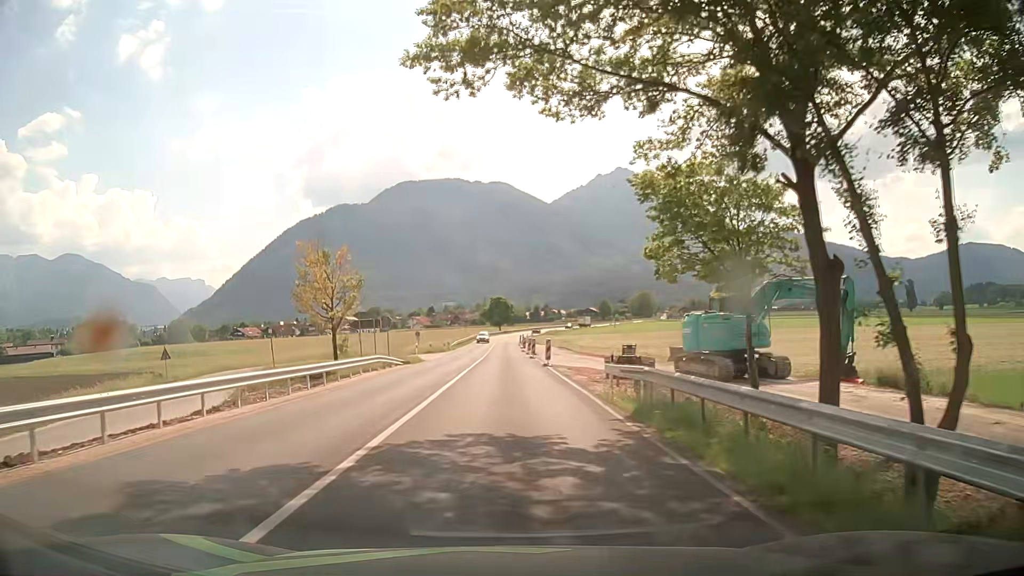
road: primary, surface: asphalt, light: Day
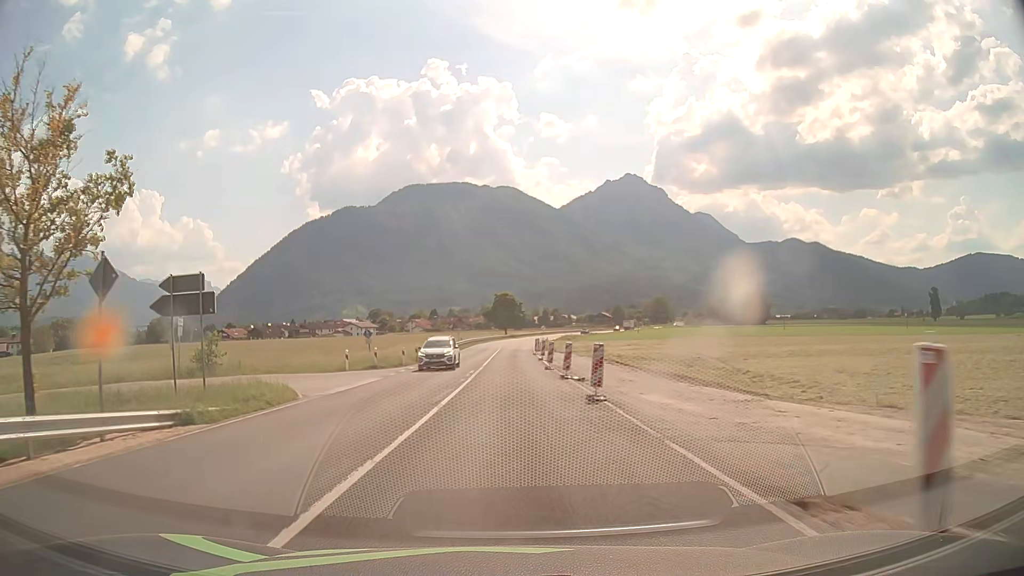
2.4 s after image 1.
(+0.2, +30.4) m; 0°
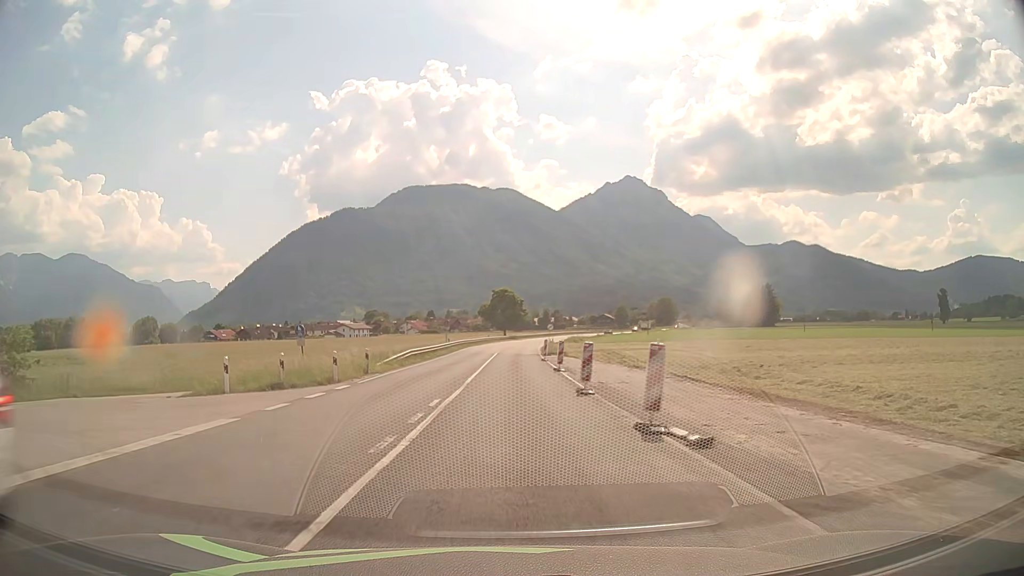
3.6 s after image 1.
(+0.1, +15.2) m; 0°
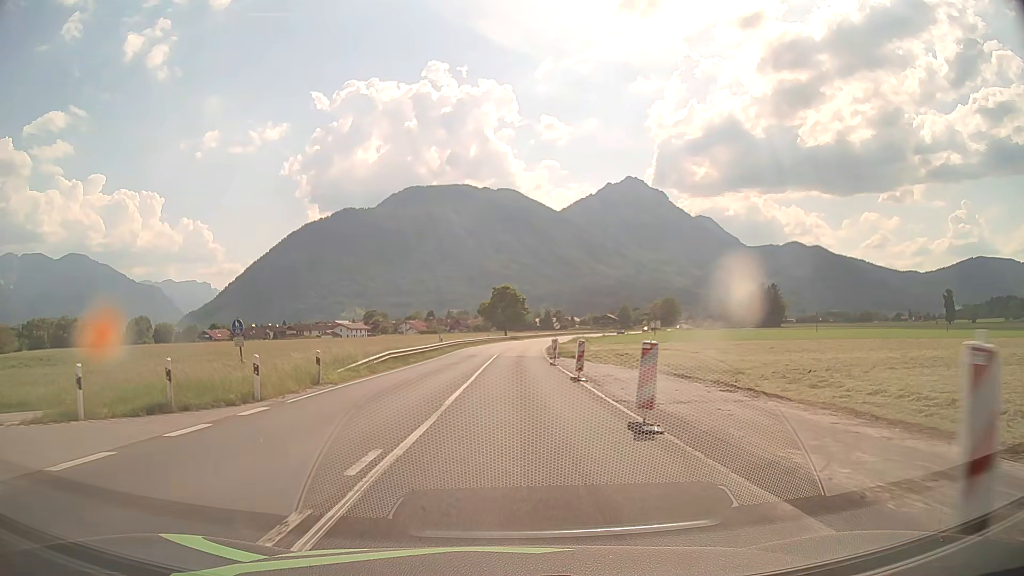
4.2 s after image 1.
(0.0, +7.6) m; 0°
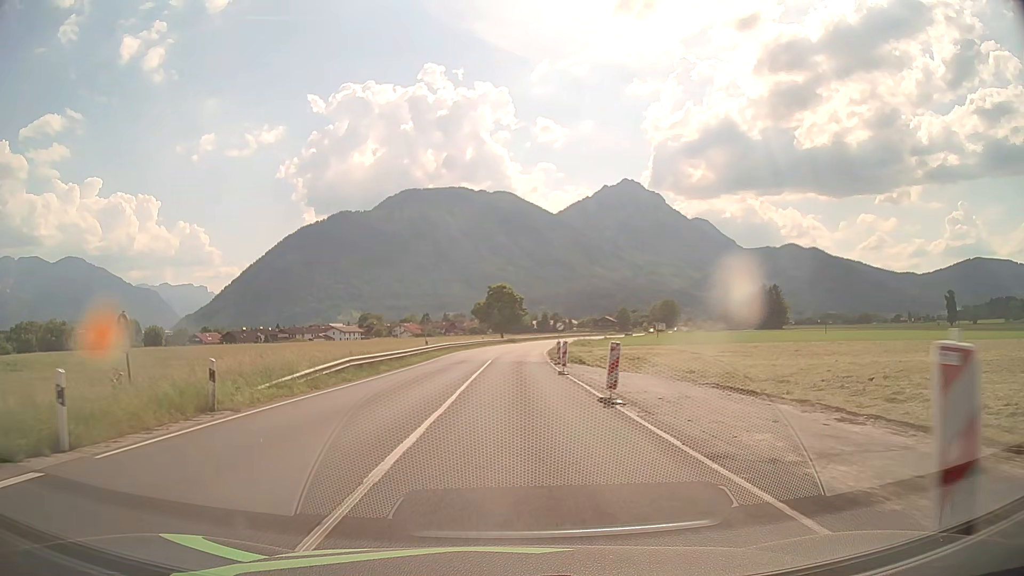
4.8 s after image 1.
(0.0, +7.6) m; 0°
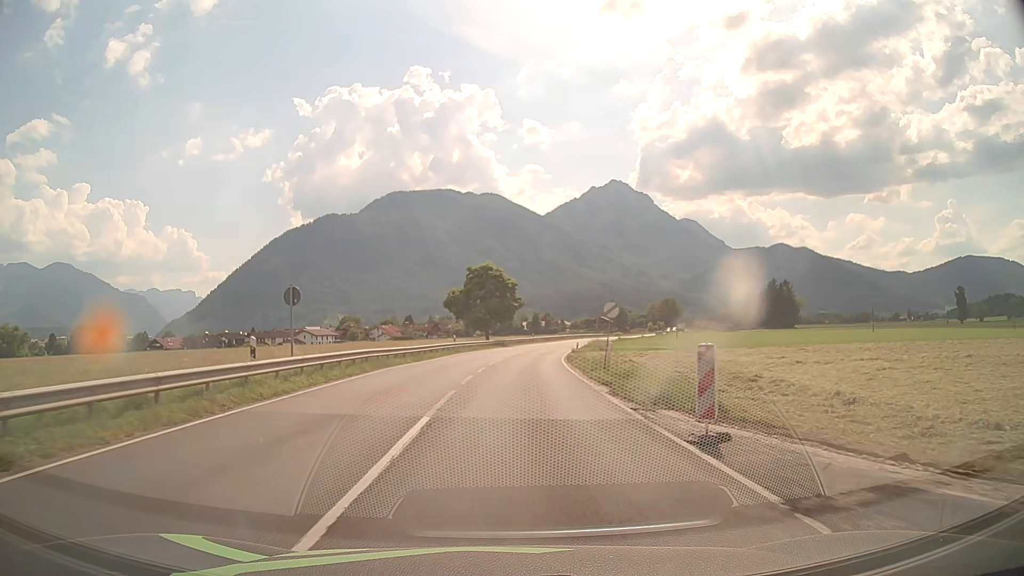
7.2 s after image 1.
(+0.1, +30.4) m; +1°
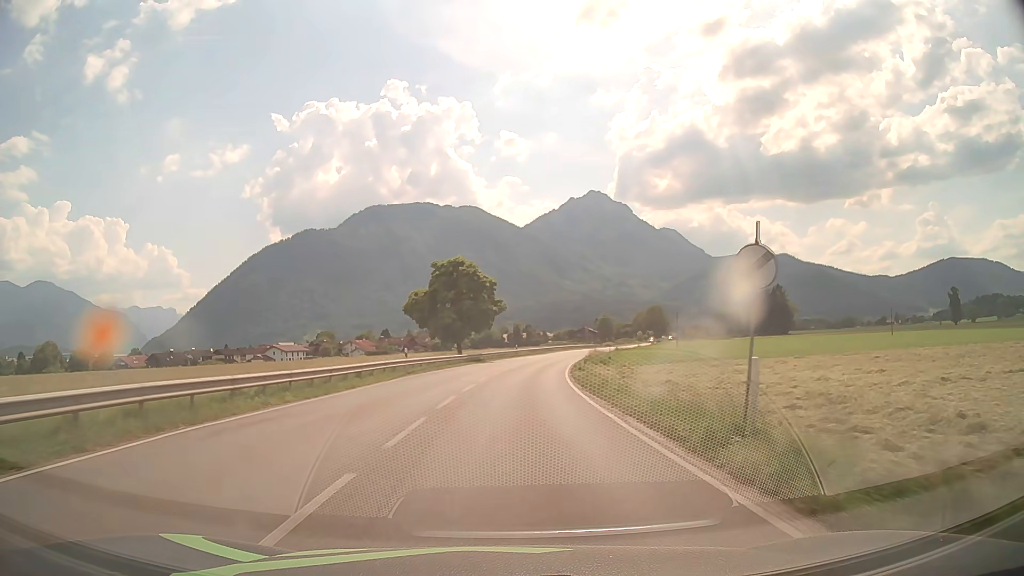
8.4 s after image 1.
(+0.3, +16.1) m; +2°
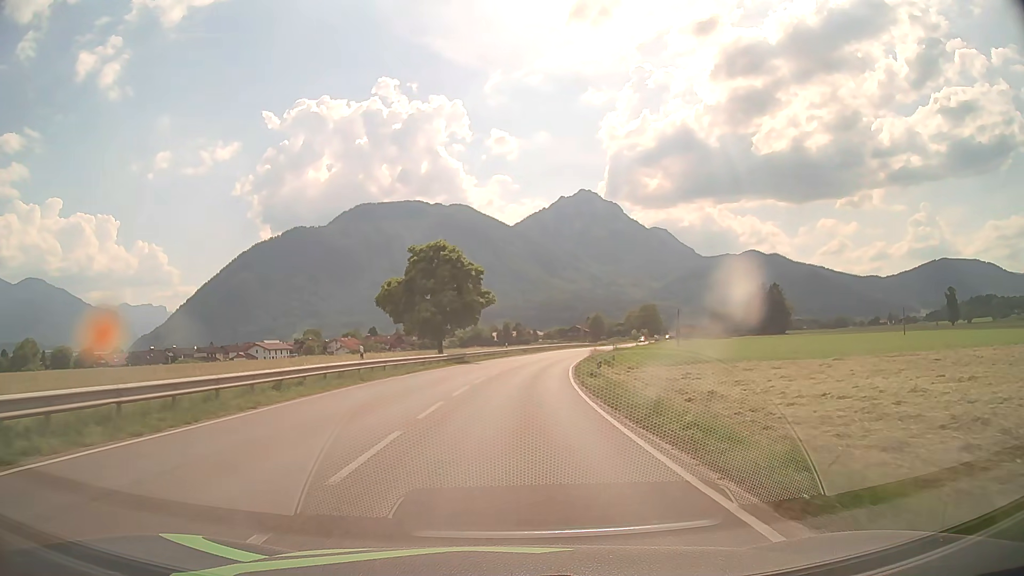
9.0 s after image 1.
(+0.1, +8.5) m; +1°
(0, +10) (0, +20) (+1, +30) (+2, +40) (+3, +50) (+5, +60) (+7, +70) (+9, +79) (+12, +89) (+14, +99) m
